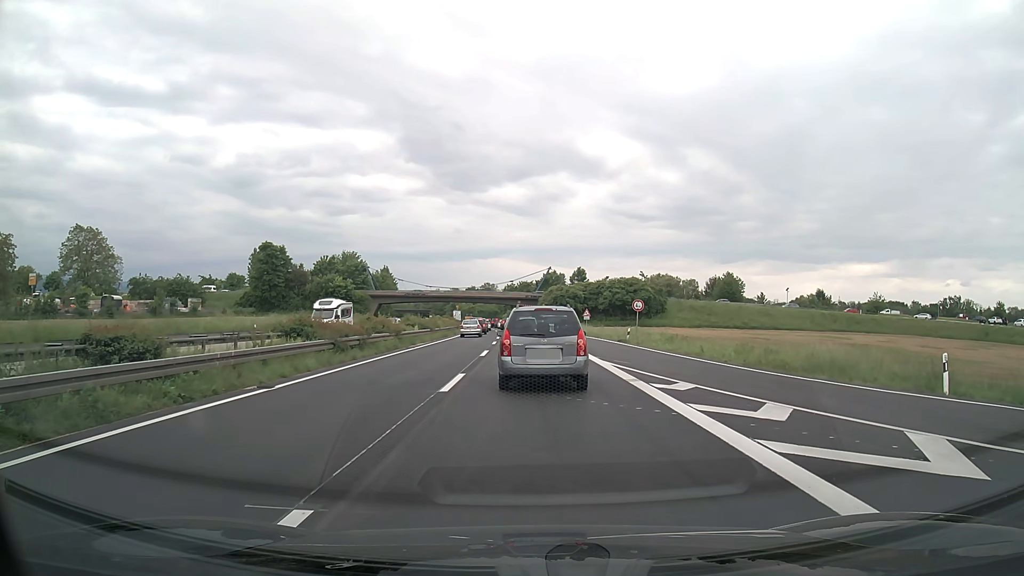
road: trunk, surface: asphalt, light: Day
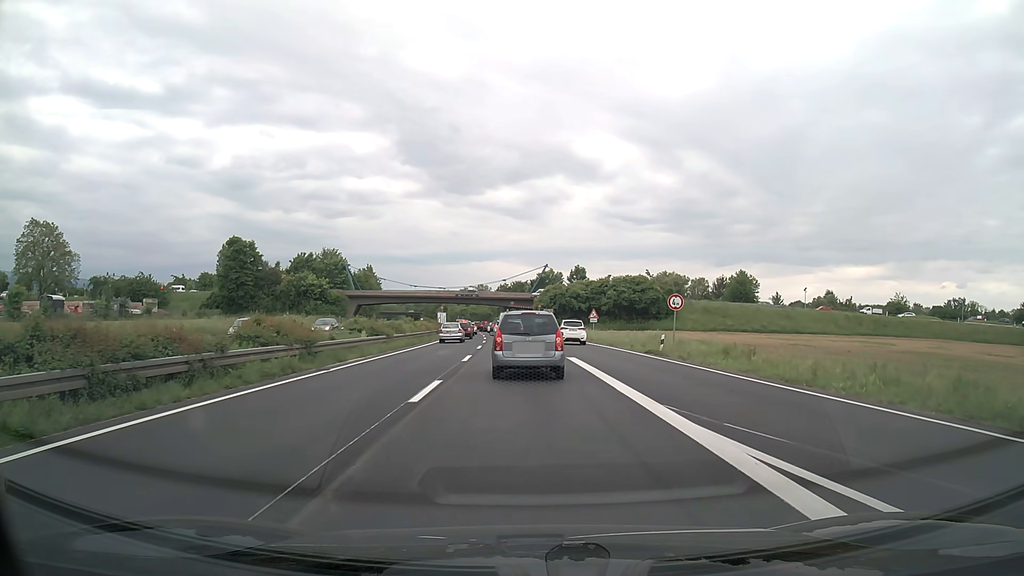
(+0.1, +13.5) m; 0°
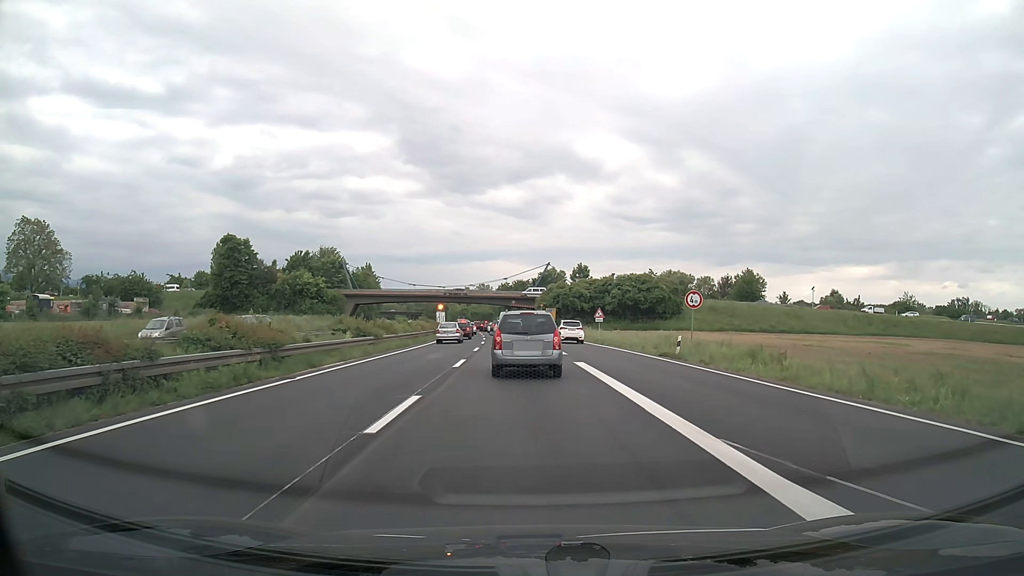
(0.0, +3.3) m; 0°
